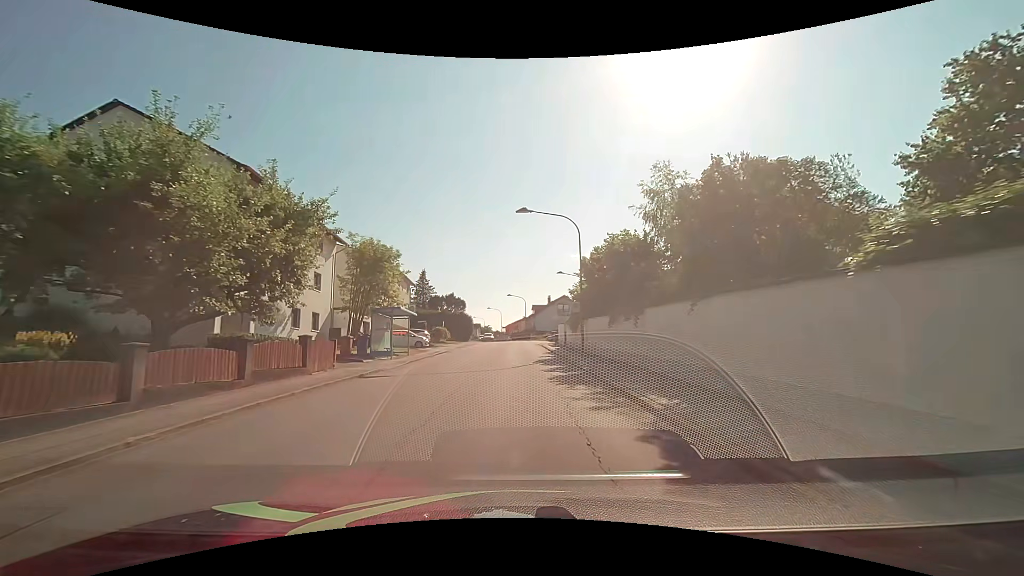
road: unclassified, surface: asphalt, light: Day
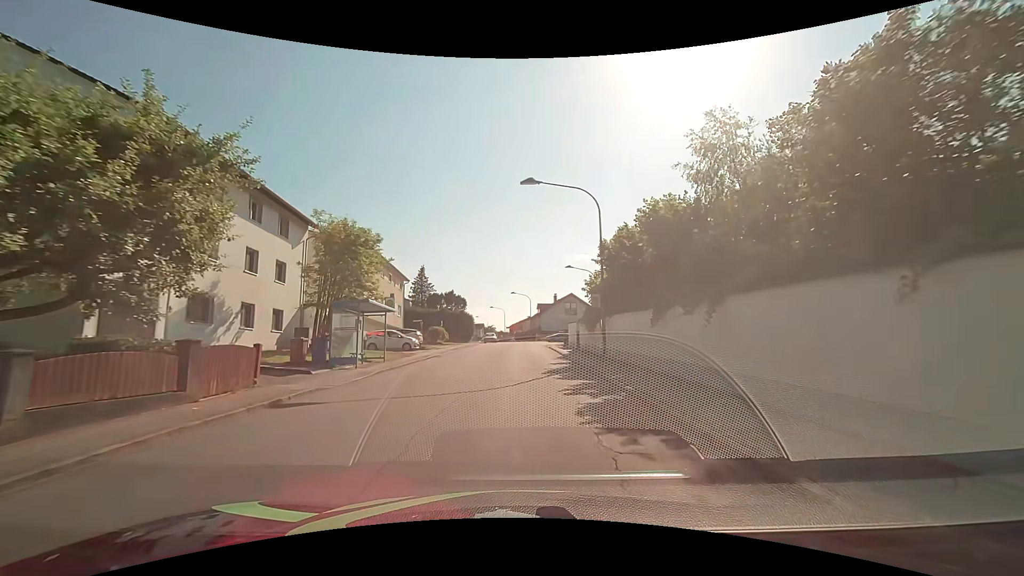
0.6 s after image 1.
(-0.1, +6.2) m; -1°
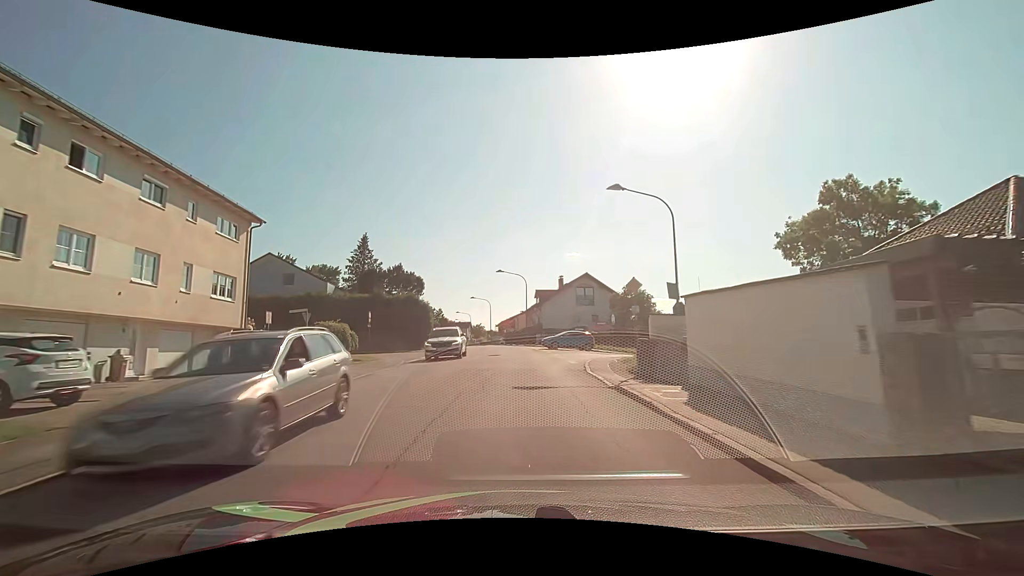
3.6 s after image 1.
(0.0, +33.4) m; +1°
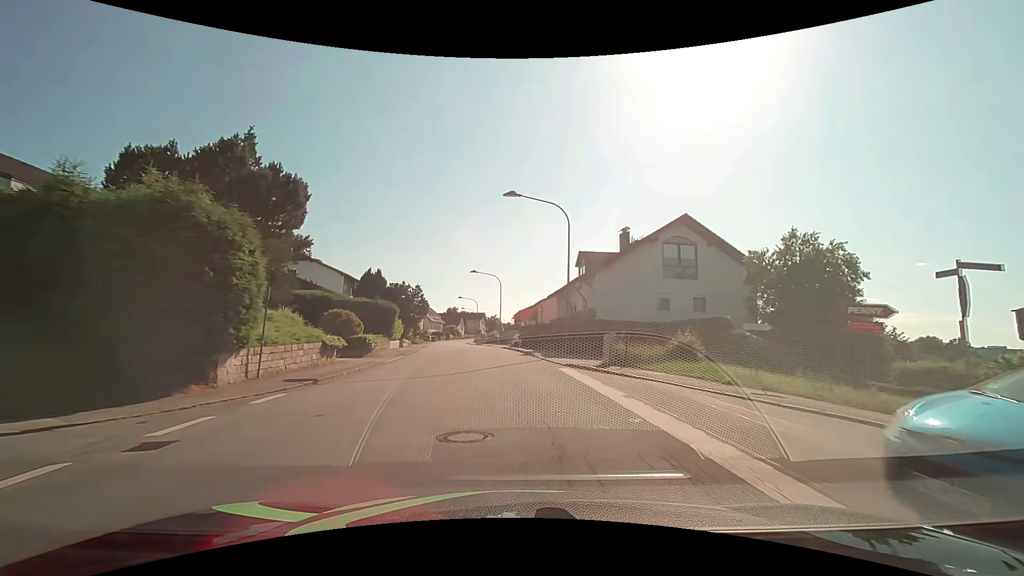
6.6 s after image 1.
(-0.6, +34.1) m; -2°
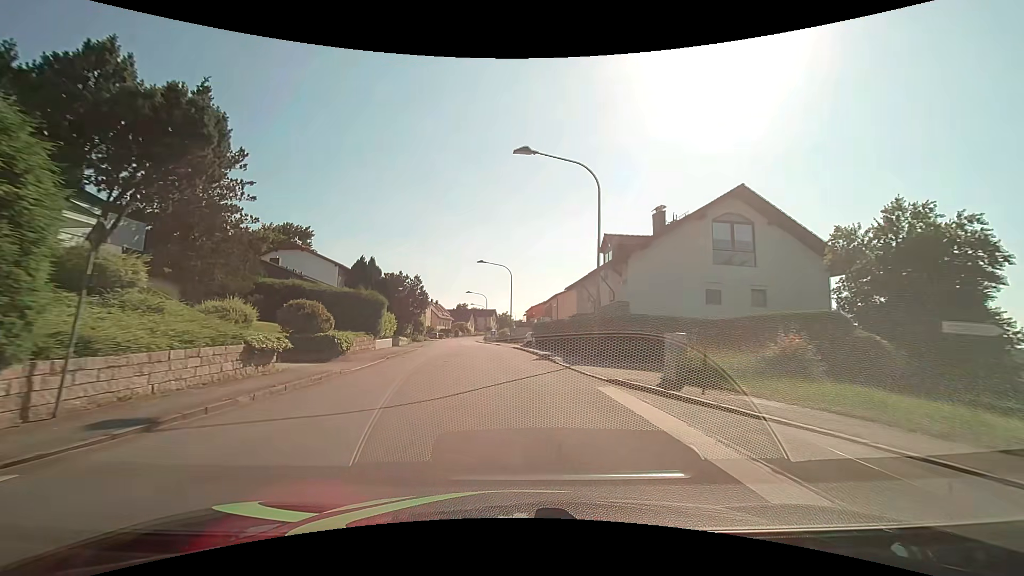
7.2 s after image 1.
(0.0, +6.8) m; -2°
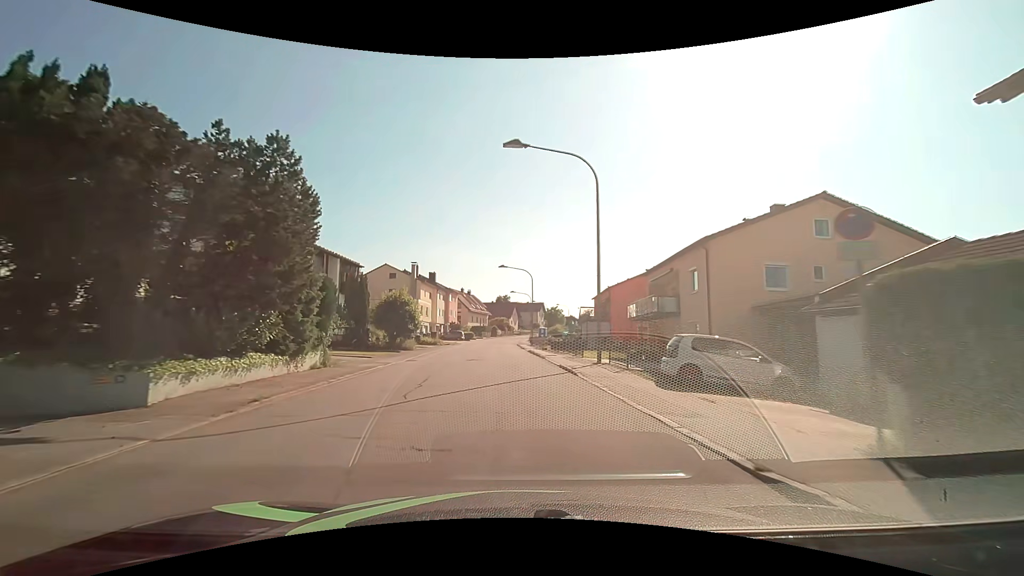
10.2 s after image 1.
(-1.7, +35.5) m; -5°
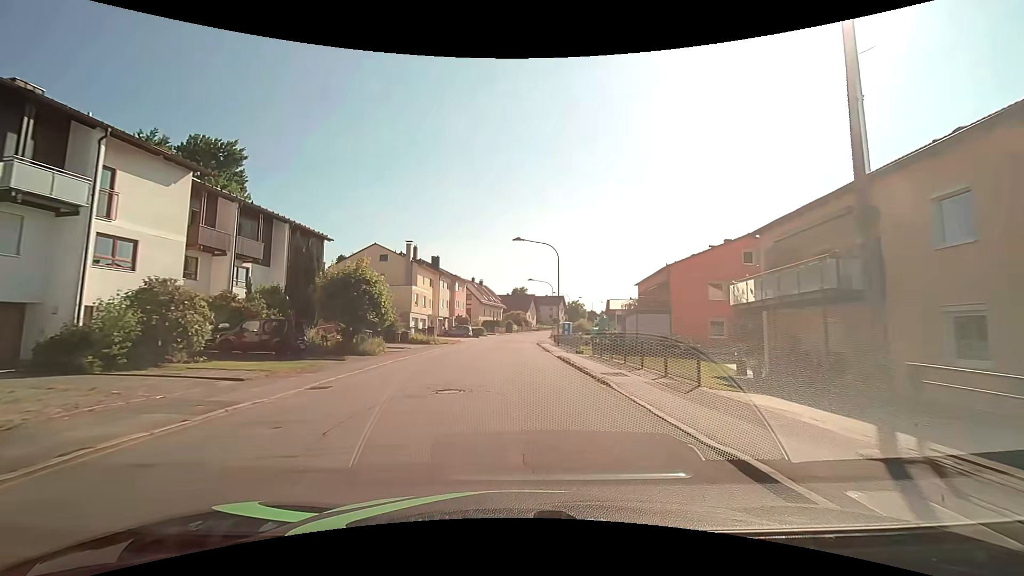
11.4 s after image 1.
(-0.2, +14.7) m; -2°
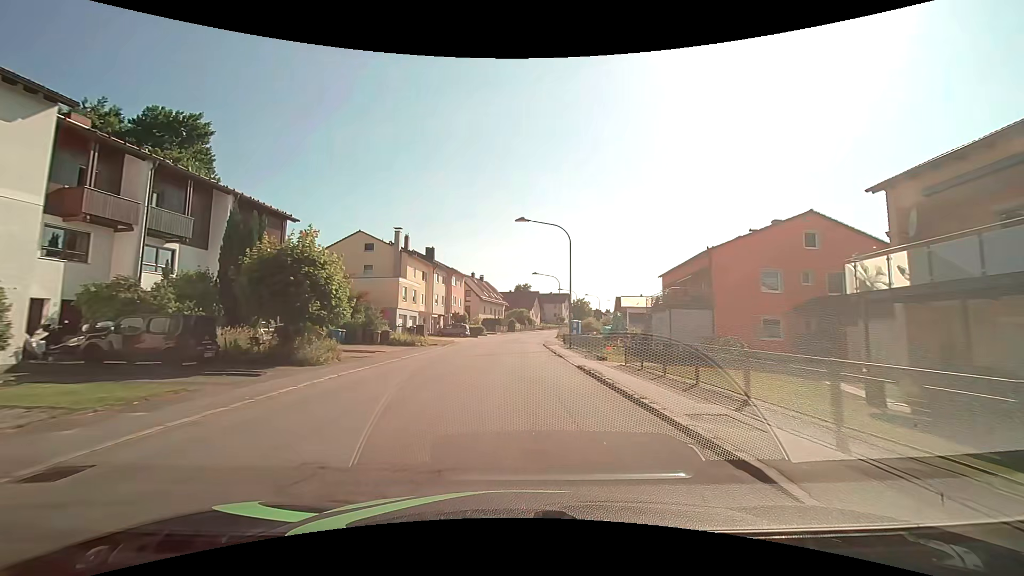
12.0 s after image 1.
(0.0, +7.3) m; 0°
(0, +10) (0, +20) (0, +30) (0, +40) (+1, +50) (+1, +60) (+2, +70) (+3, +80) (+5, +90) (+7, +99) m
